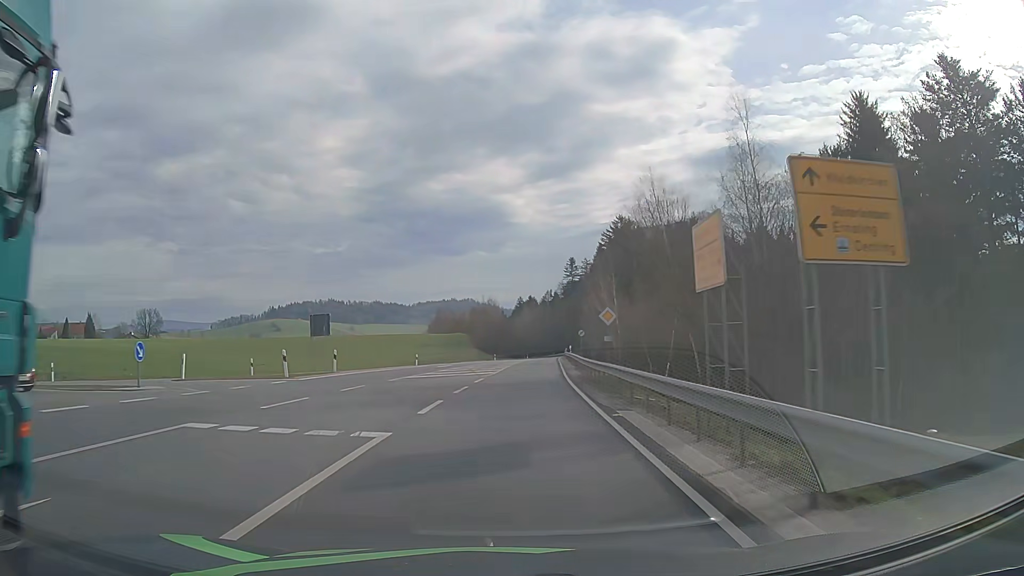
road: secondary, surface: asphalt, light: Day
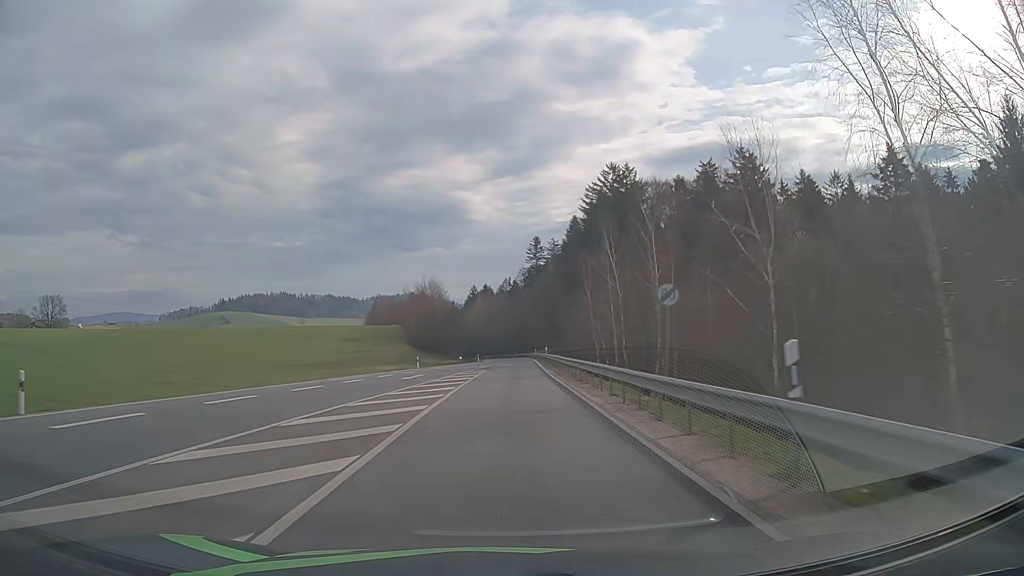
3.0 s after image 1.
(+2.2, +49.8) m; +4°
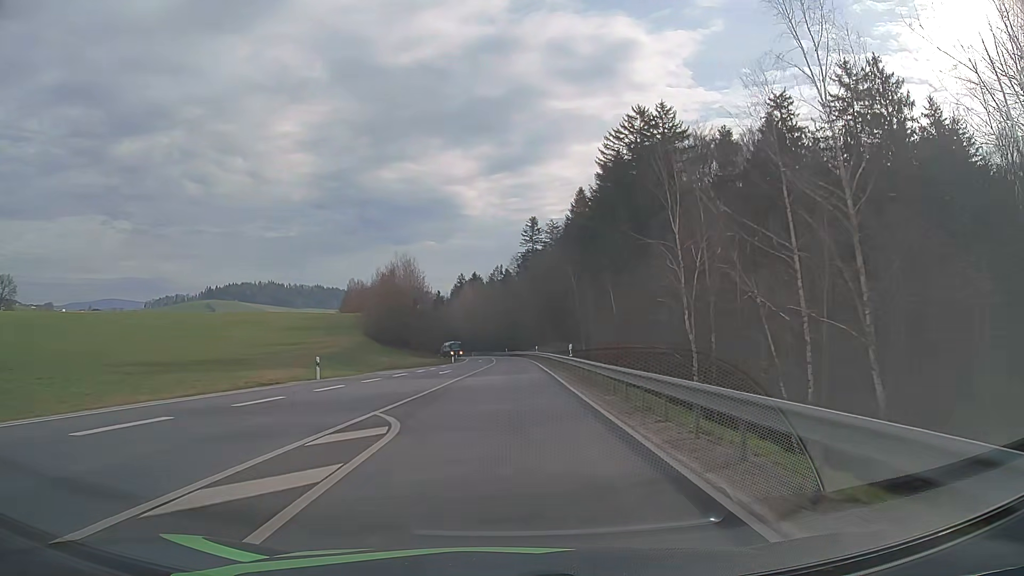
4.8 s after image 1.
(+0.2, +31.0) m; +1°
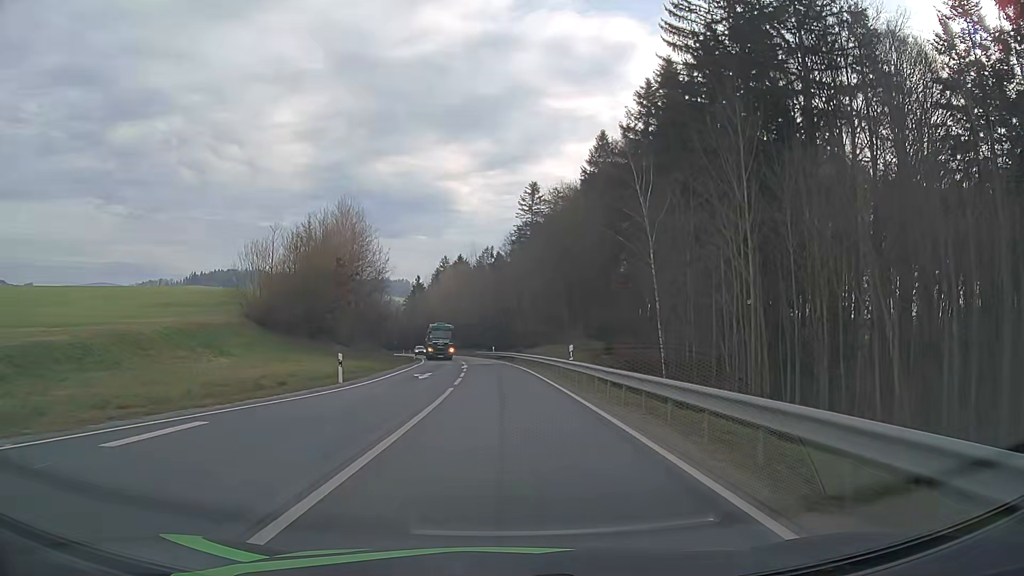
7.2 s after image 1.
(+0.3, +42.8) m; +1°
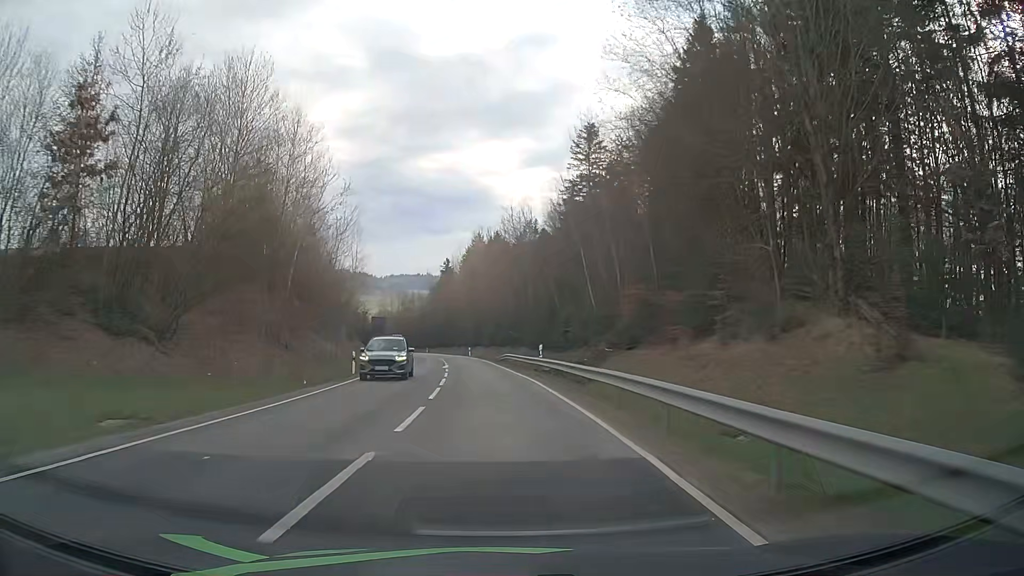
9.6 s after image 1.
(-0.7, +43.3) m; -3°
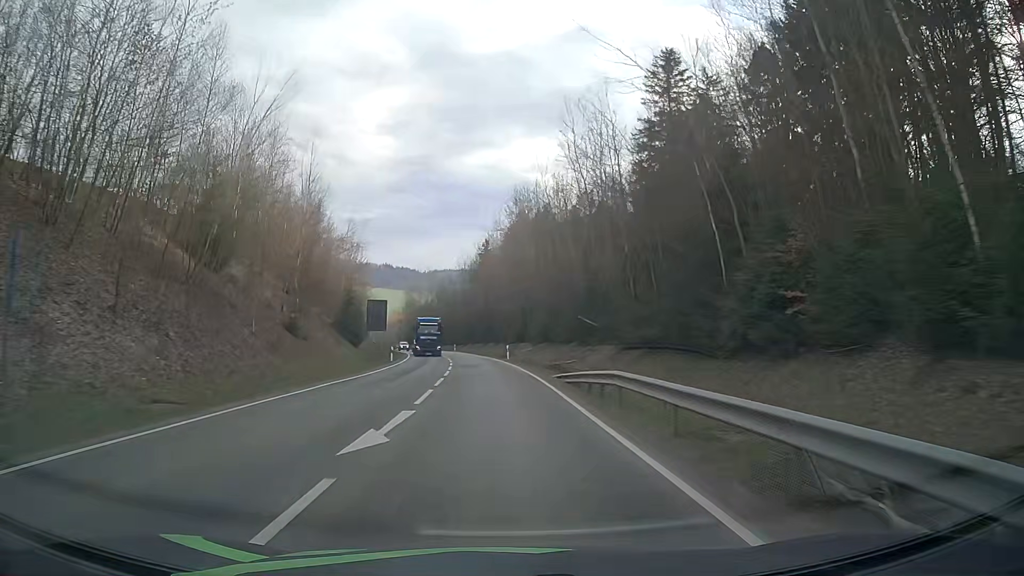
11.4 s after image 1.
(-1.3, +32.3) m; -4°
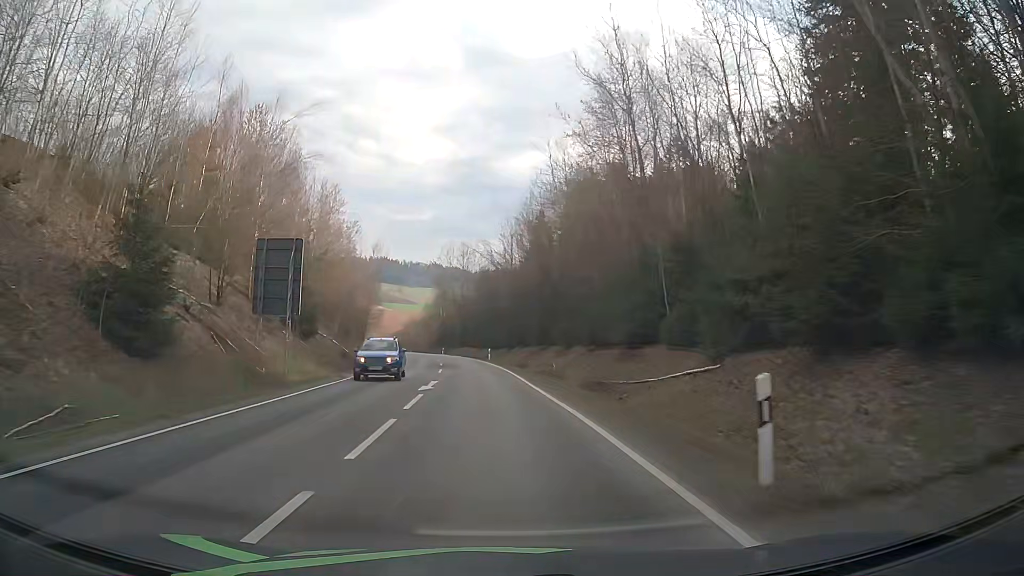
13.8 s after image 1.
(-1.6, +42.9) m; -4°
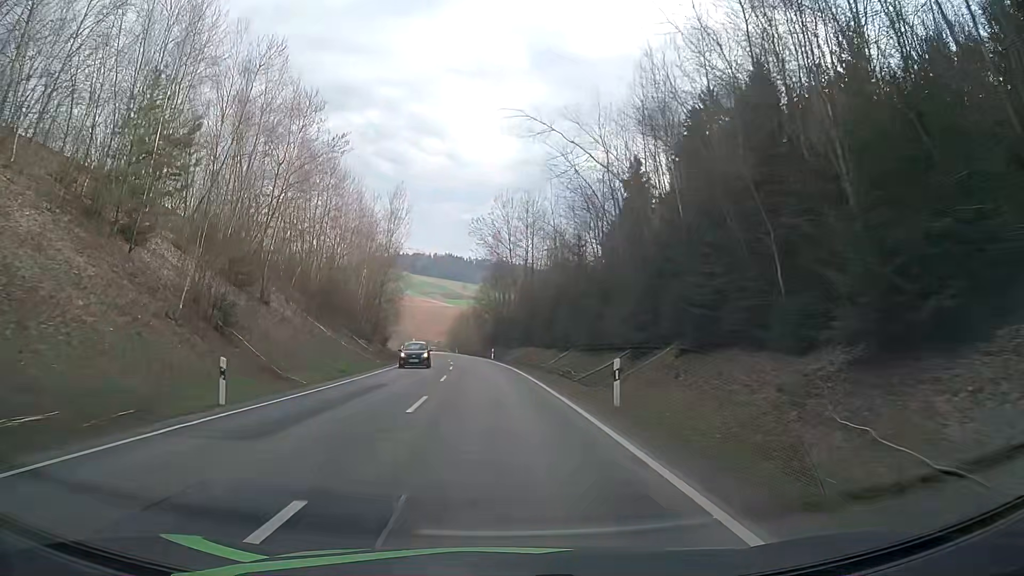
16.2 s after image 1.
(-2.2, +42.1) m; -6°
(0, +10) (0, +20) (-1, +30) (-1, +40) (-2, +50) (-3, +60) (-4, +70) (-6, +80) (-7, +90) (-9, +100) m
